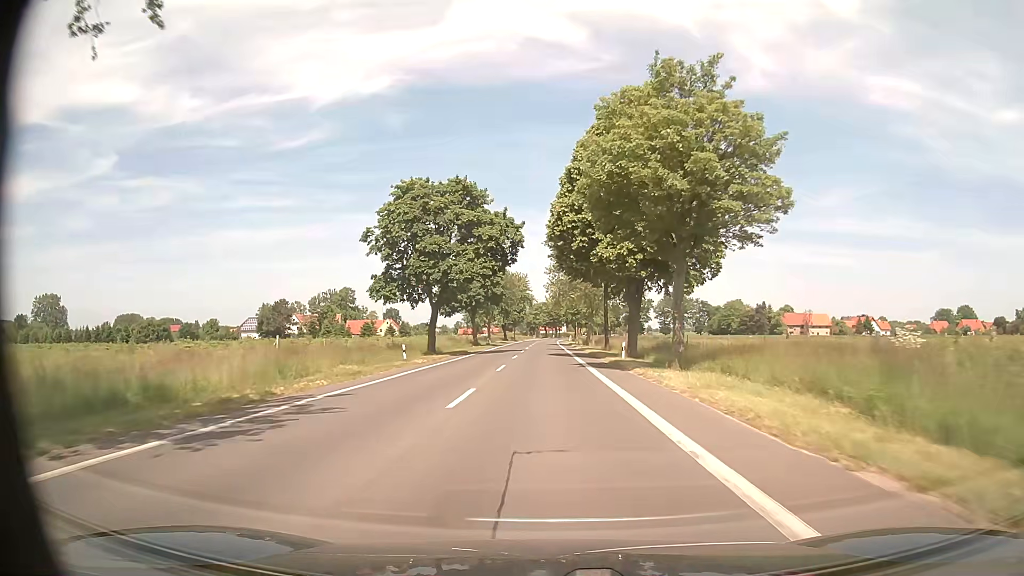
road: tertiary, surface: asphalt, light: Day
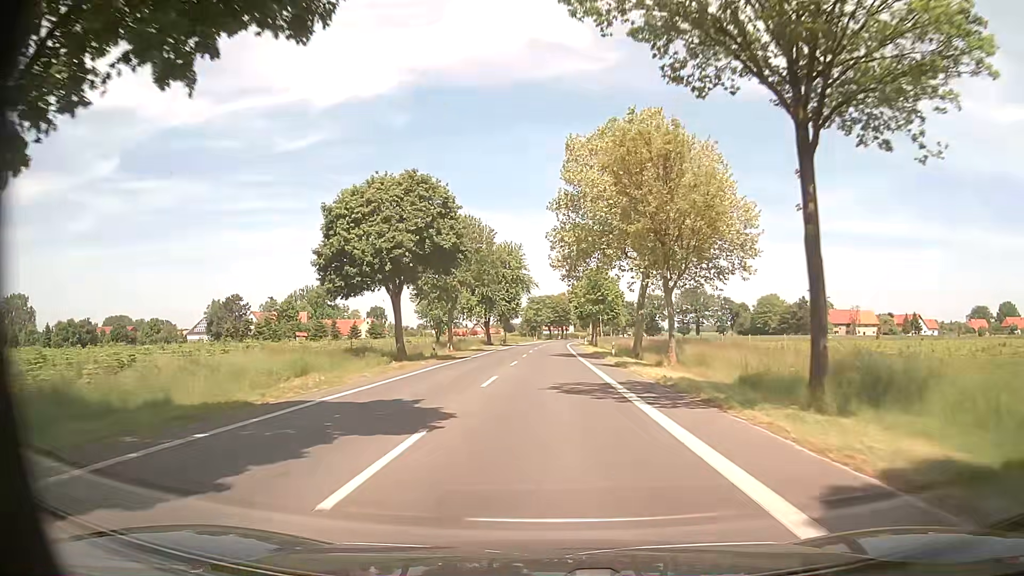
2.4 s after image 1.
(-0.1, +44.3) m; 0°
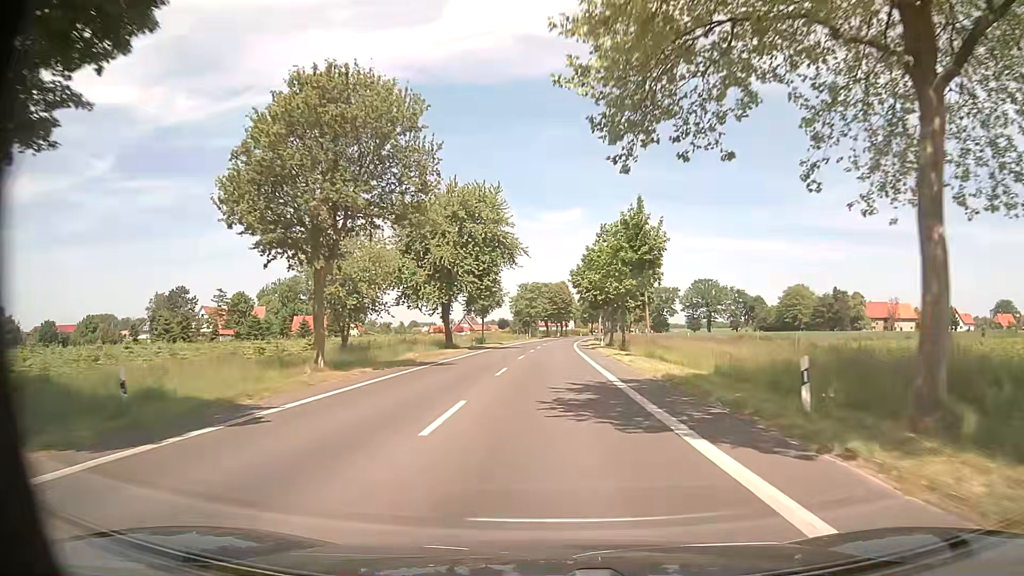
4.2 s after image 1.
(-0.2, +33.3) m; 0°
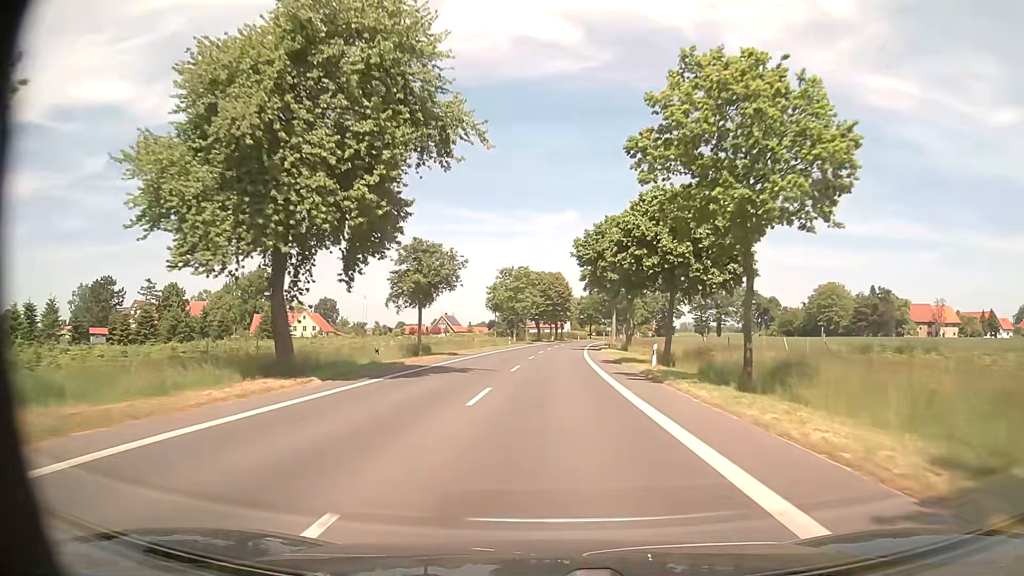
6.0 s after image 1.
(+0.3, +33.3) m; +1°
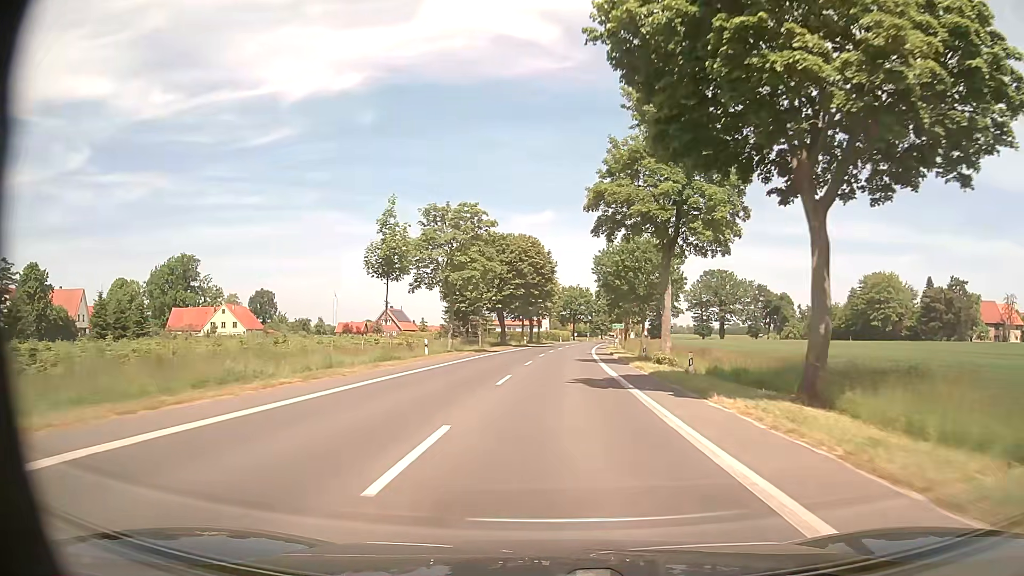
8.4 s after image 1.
(+0.7, +44.4) m; +2°
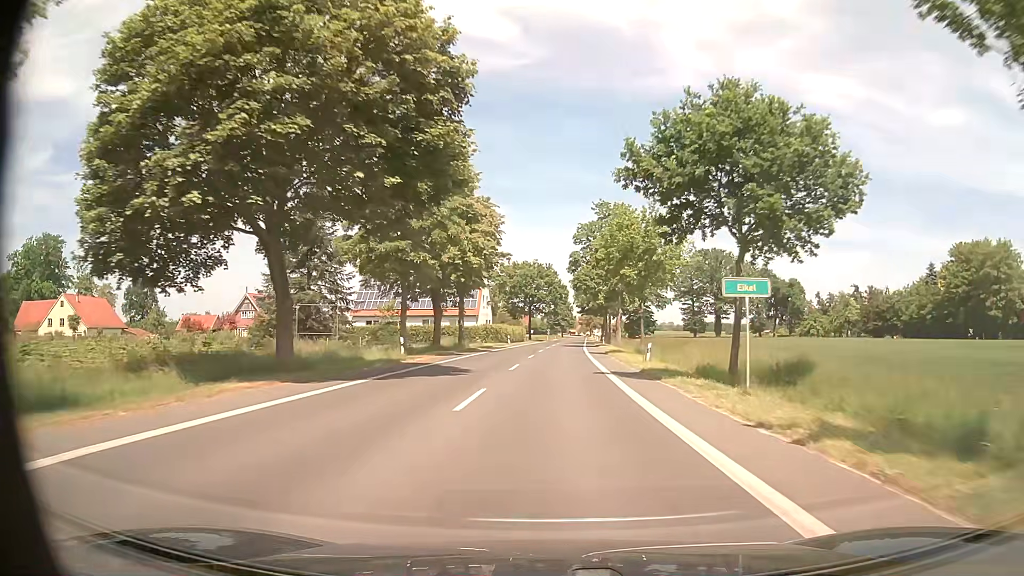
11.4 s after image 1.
(+1.8, +55.4) m; +4°
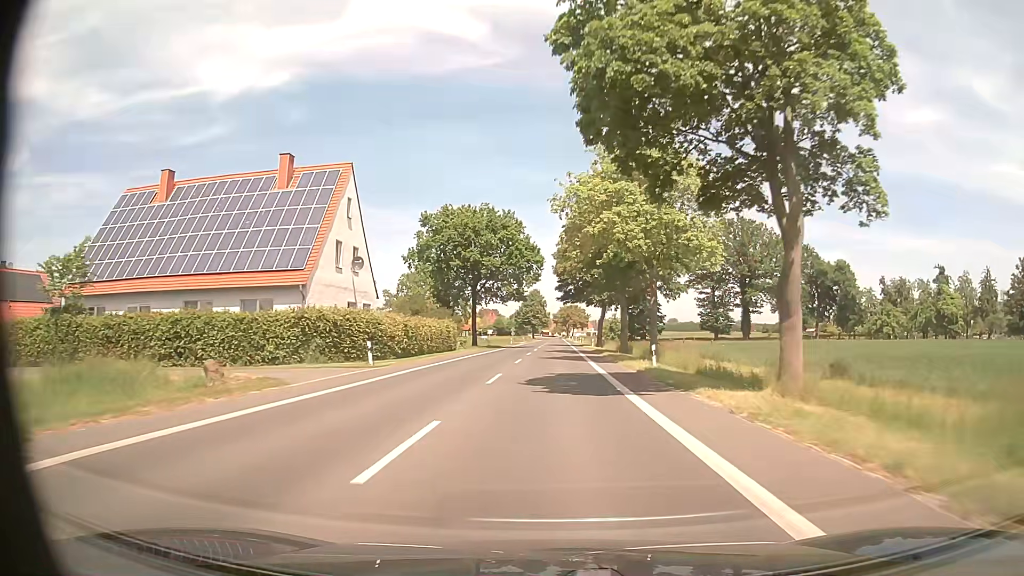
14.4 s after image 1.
(+1.3, +55.5) m; +2°
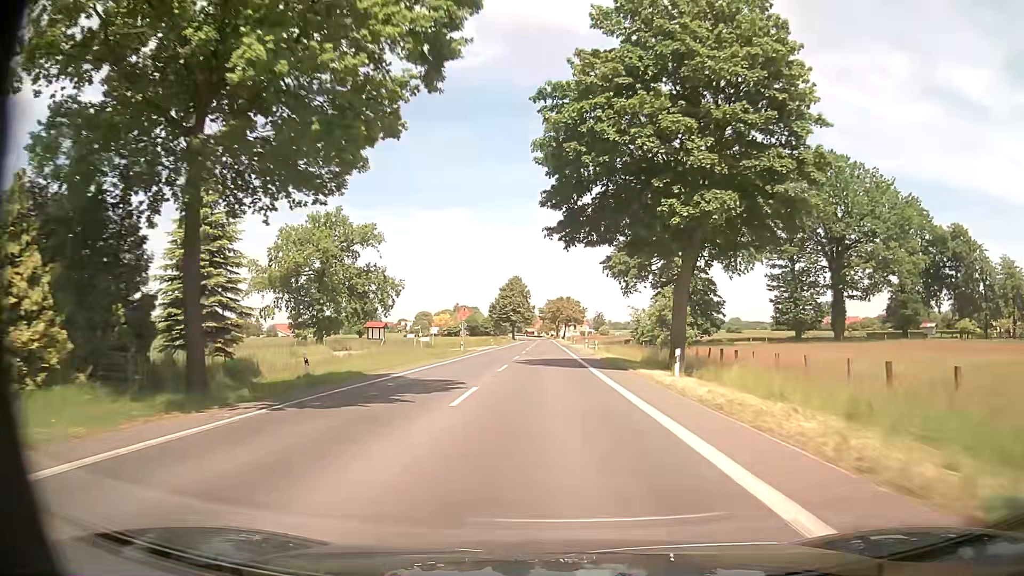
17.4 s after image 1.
(+0.7, +55.6) m; +1°
(0, +10) (0, +20) (0, +30) (0, +40) (0, +50) (0, +60) (0, +70) (0, +80) (0, +90) (0, +100) m
